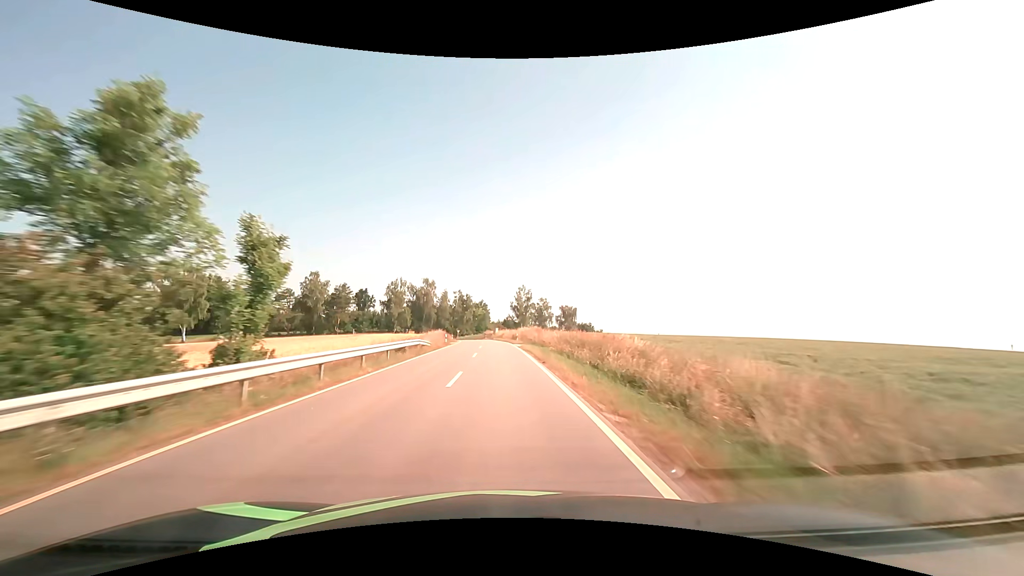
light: Day
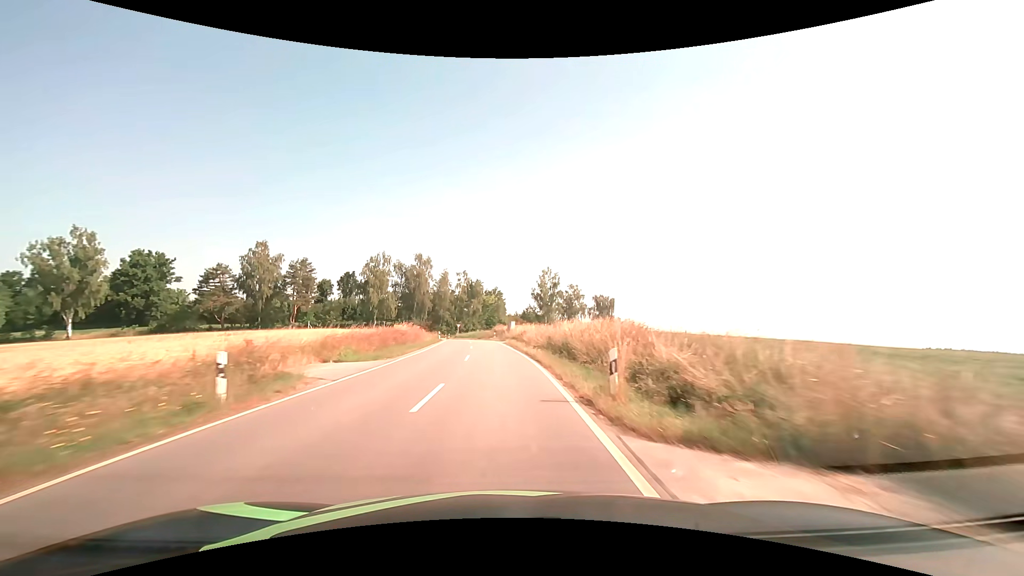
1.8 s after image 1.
(-0.5, +39.9) m; -2°
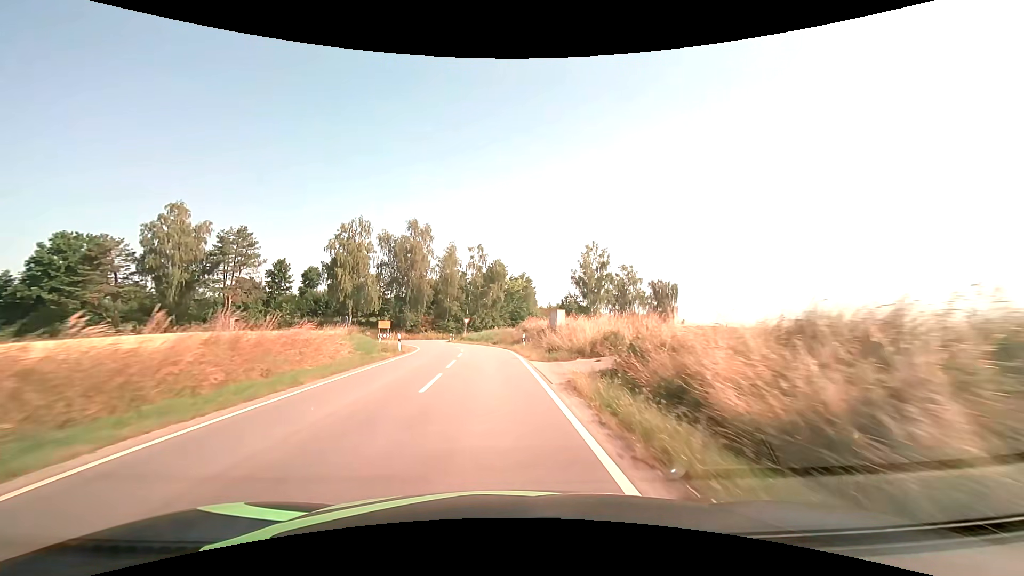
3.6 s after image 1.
(-0.8, +34.2) m; -3°
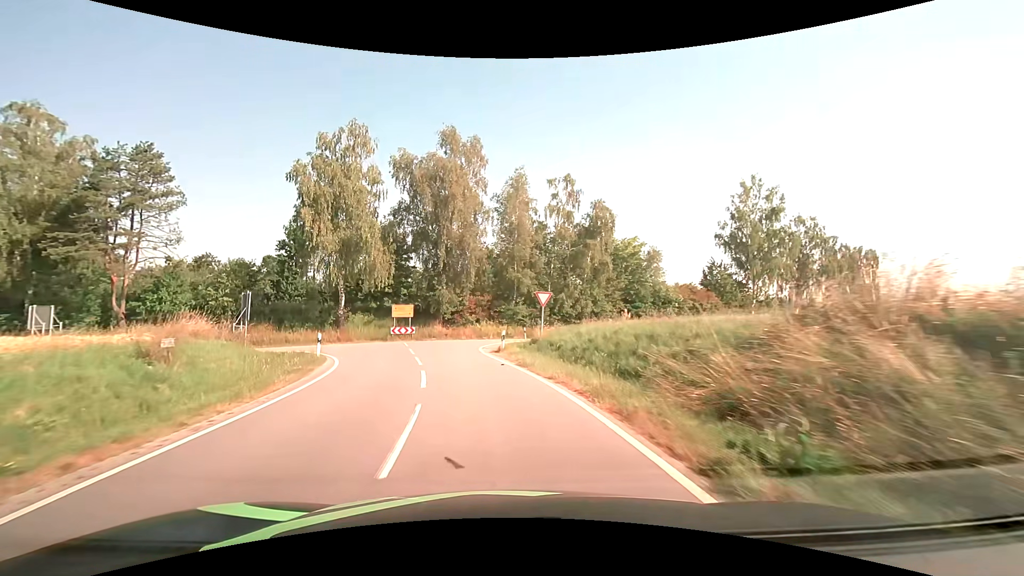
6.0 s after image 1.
(-2.2, +35.0) m; -9°
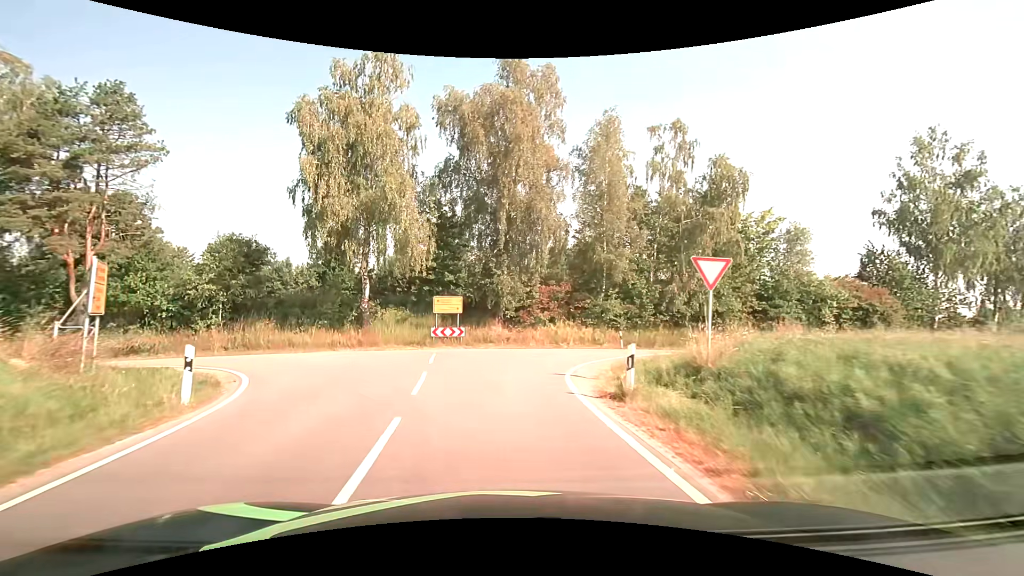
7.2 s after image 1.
(-0.9, +12.8) m; -8°
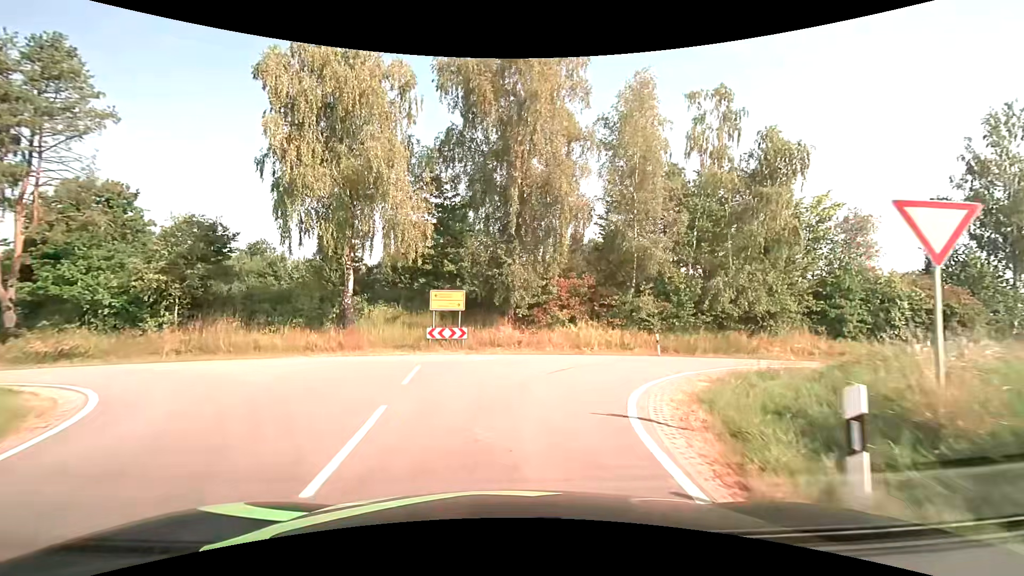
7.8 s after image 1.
(-0.1, +5.2) m; -1°
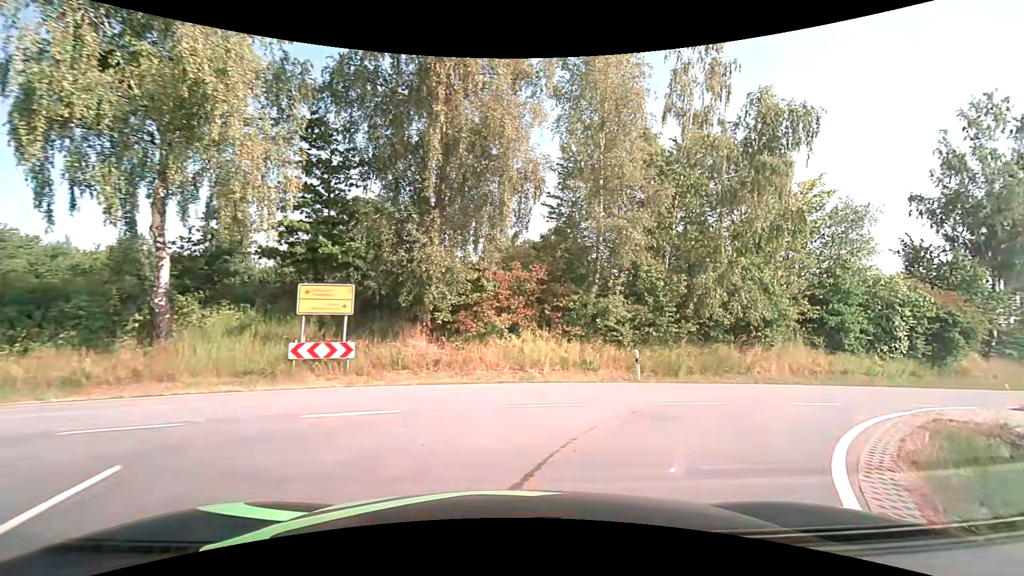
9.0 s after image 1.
(+0.3, +8.0) m; +7°
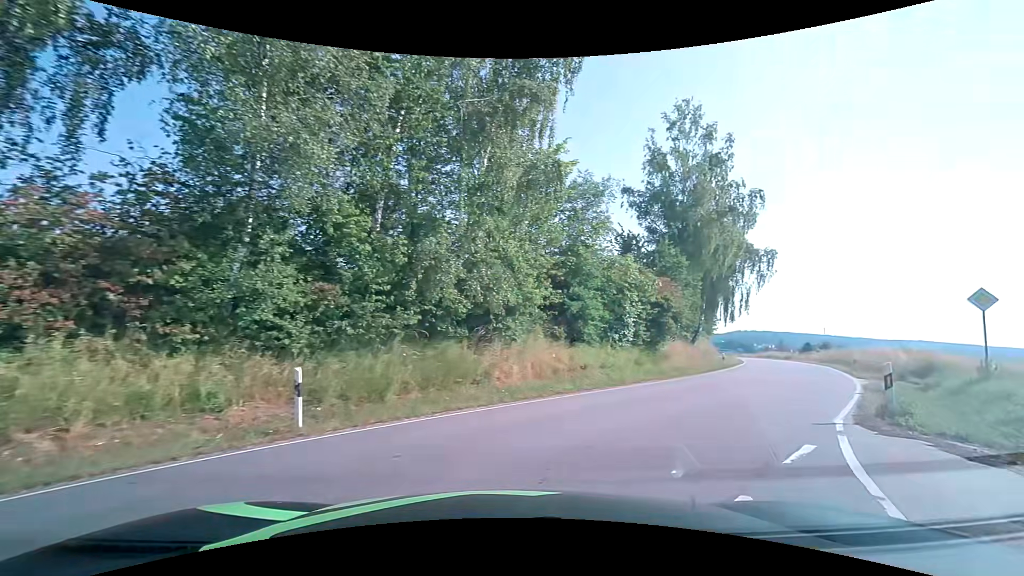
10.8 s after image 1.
(+2.2, +8.4) m; +30°
(+3, +9) (+9, +18) (+15, +26) (+20, +34) (+25, +42) (+30, +51) (+34, +60) (+38, +70) (+41, +79) (+44, +89) m
